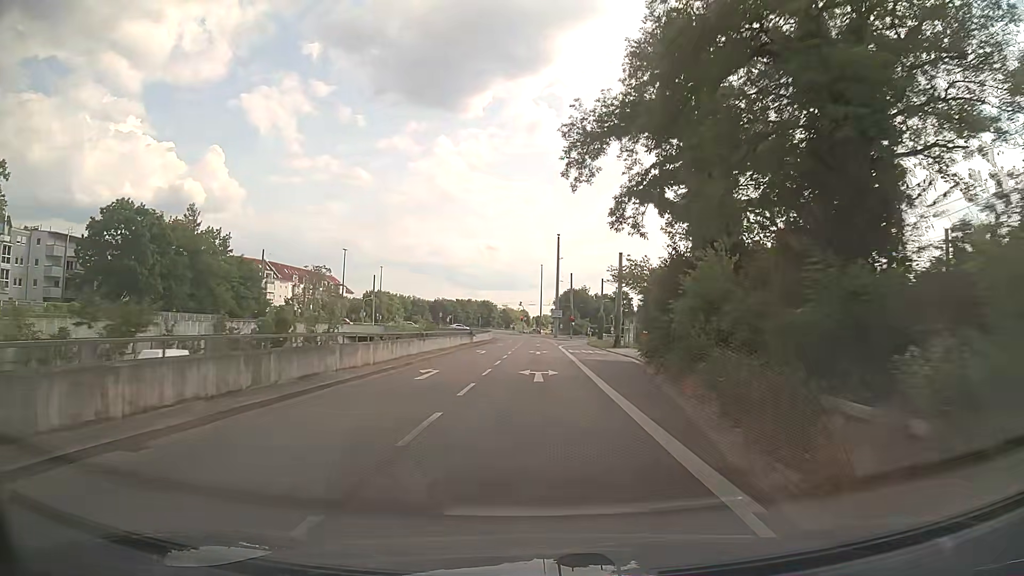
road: trunk_link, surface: asphalt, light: Day
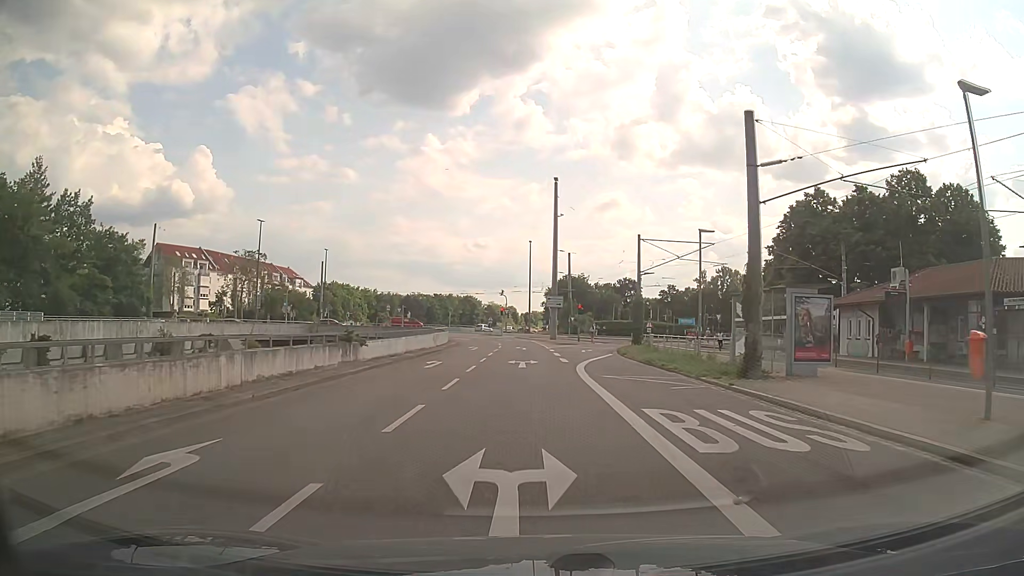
(+0.3, +34.7) m; +1°
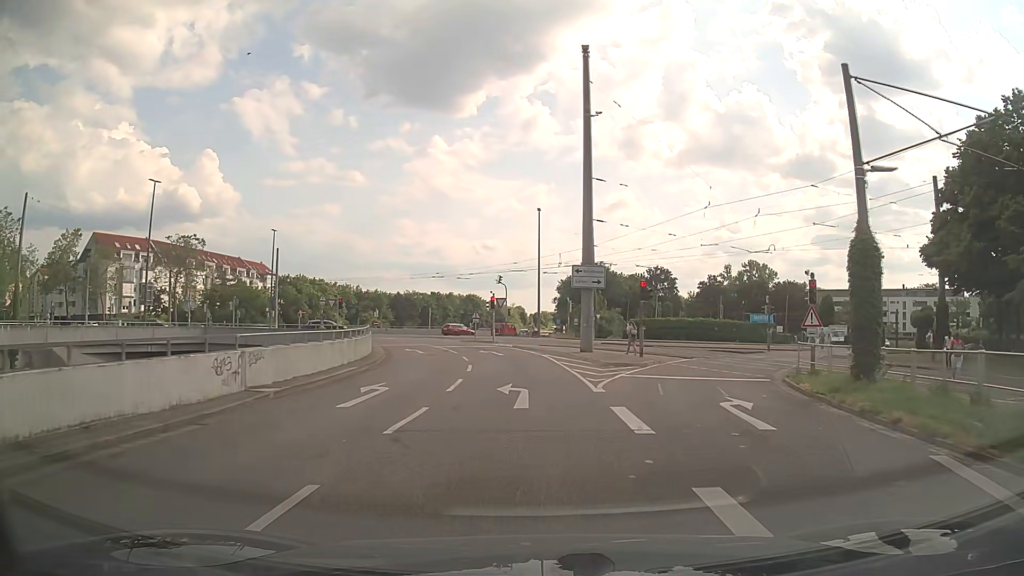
(-0.2, +29.6) m; -1°
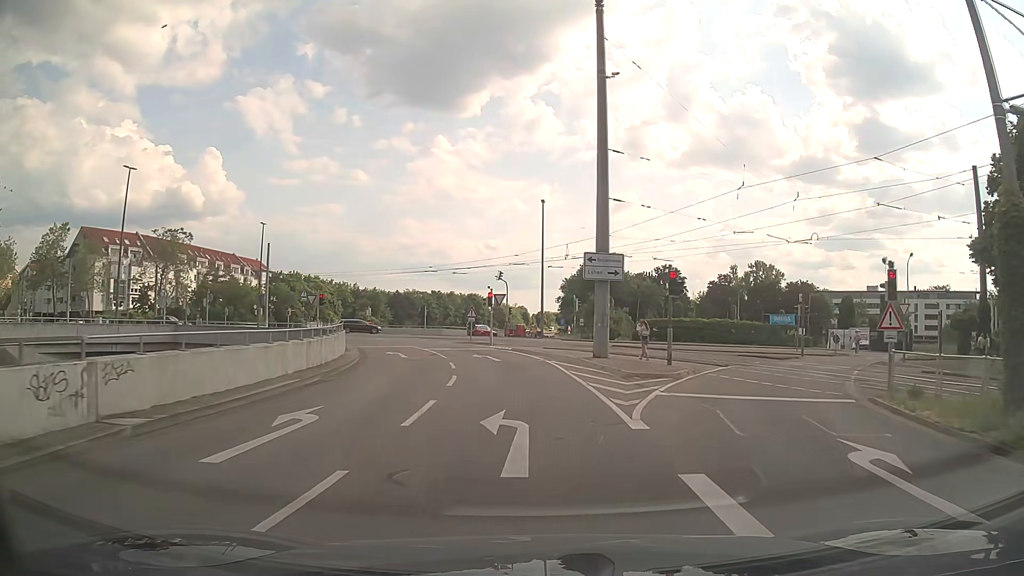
(0.0, +5.3) m; 0°
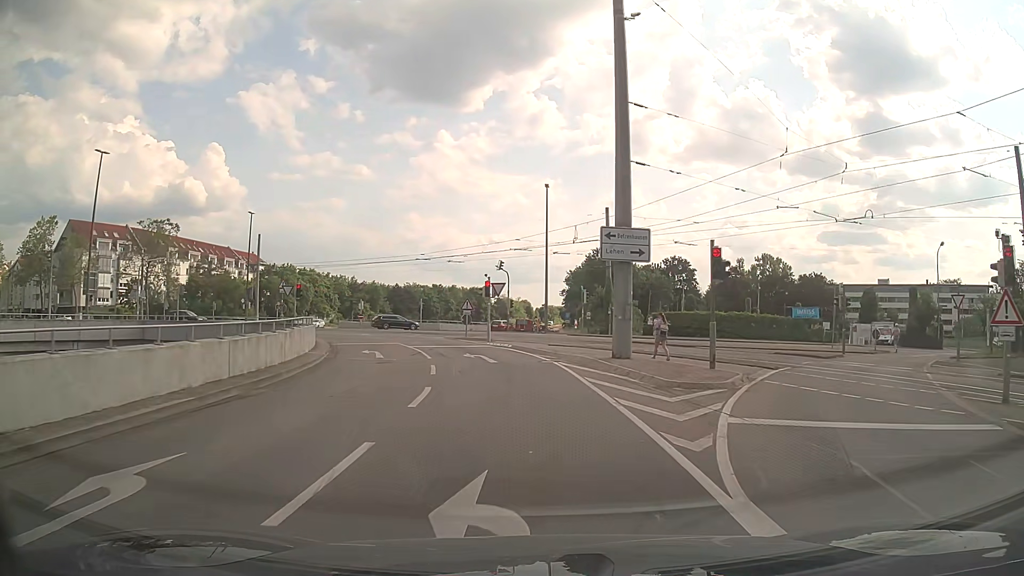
(0.0, +5.1) m; 0°
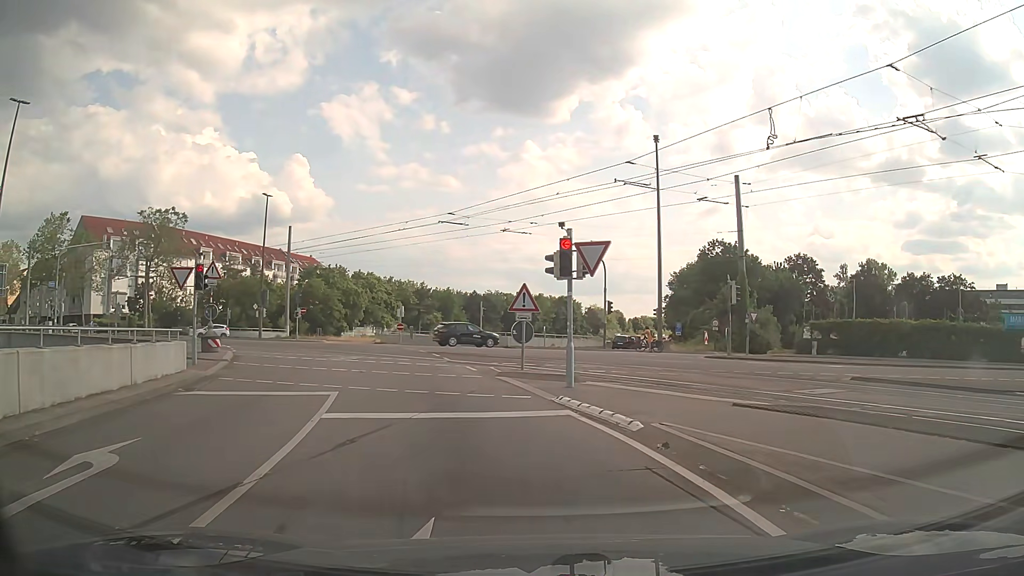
(-1.0, +20.1) m; -9°
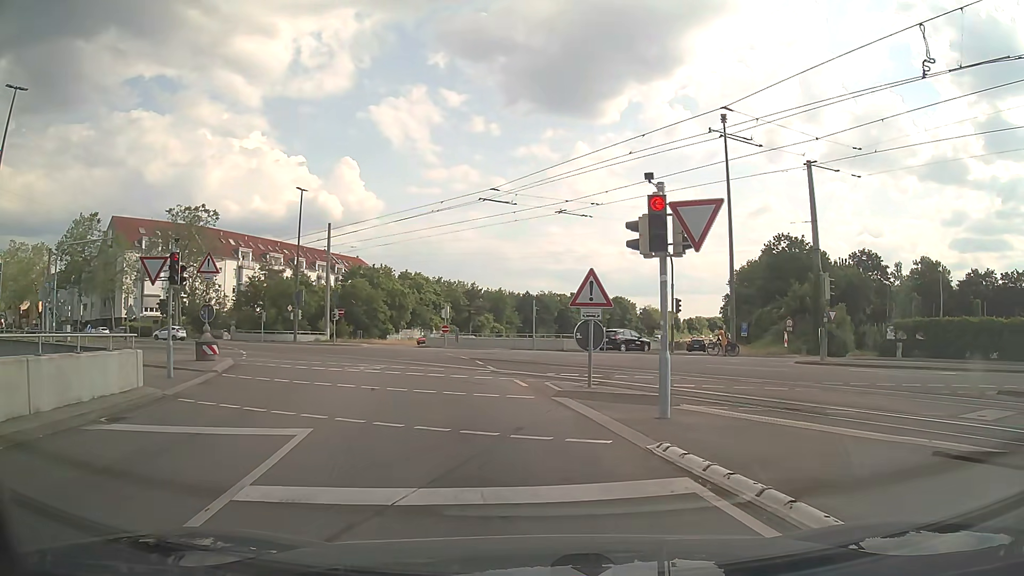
(-0.1, +4.5) m; -4°
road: tertiary_link
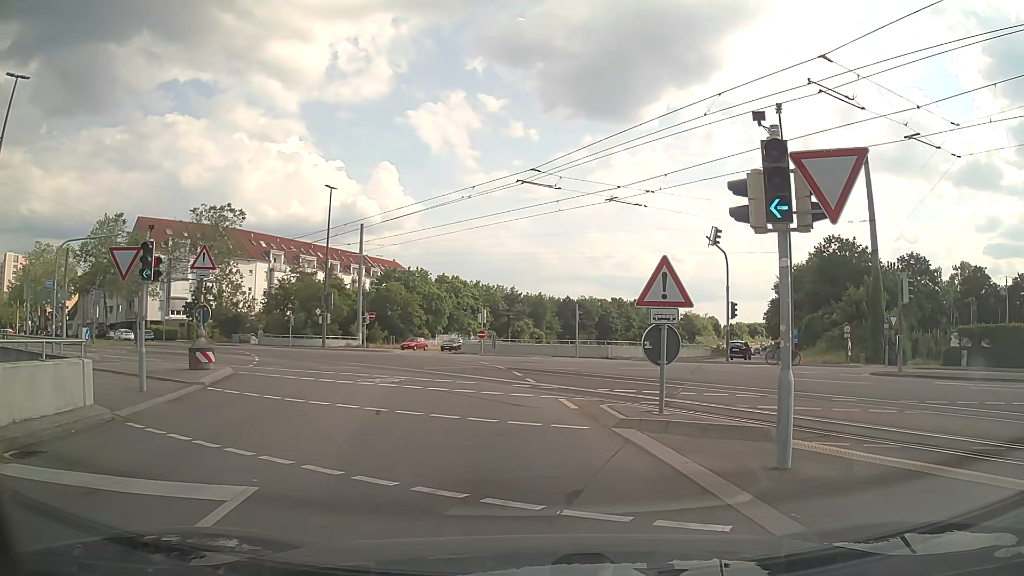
(0.0, +3.0) m; -4°
(0, +10) (-1, +20) (-3, +30) (-7, +39) (-13, +47) (-20, +54) (-28, +60) (-36, +66) (-44, +72) (-52, +78) m
